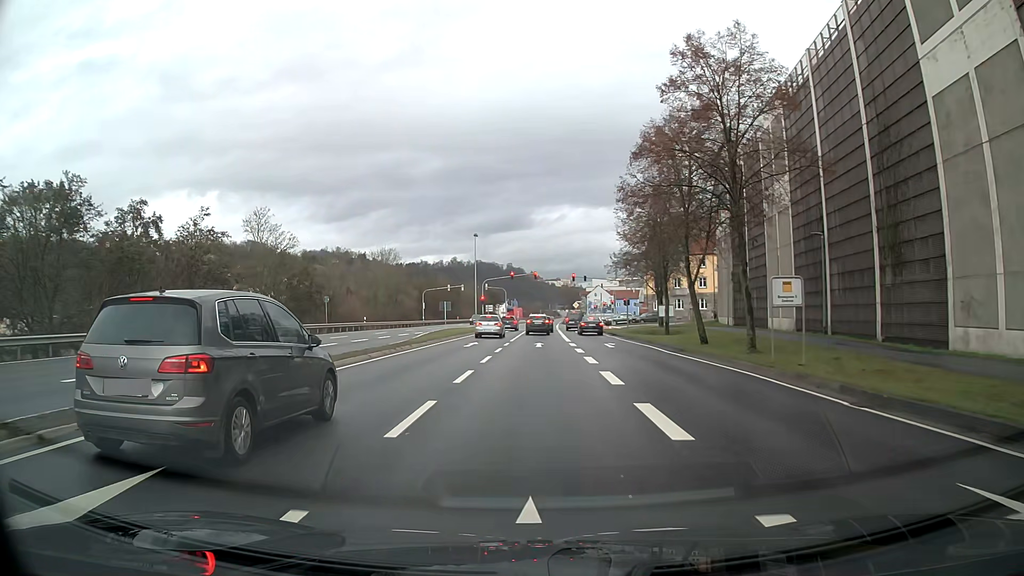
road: primary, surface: asphalt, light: Day
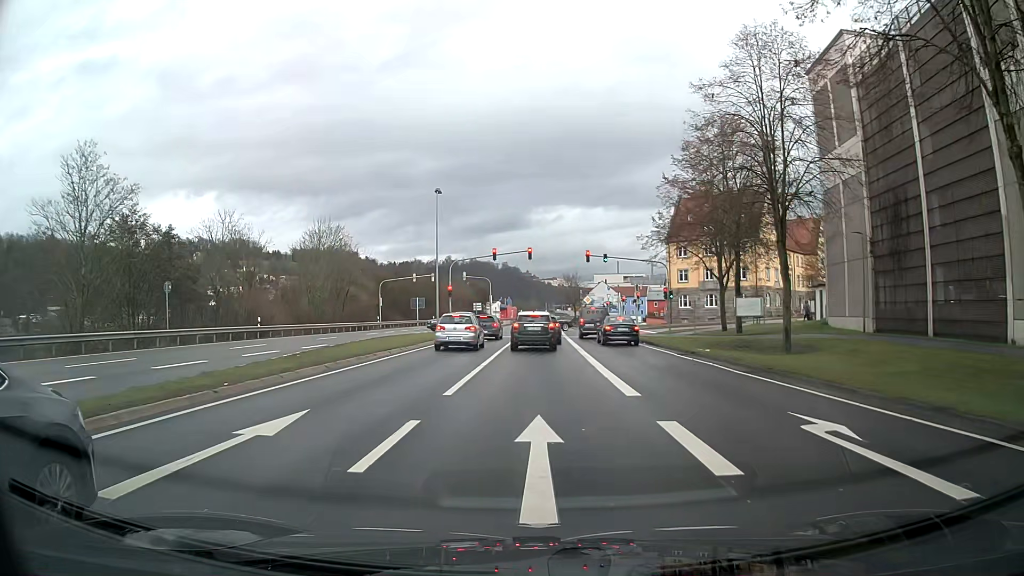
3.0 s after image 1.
(+0.2, +25.5) m; +1°
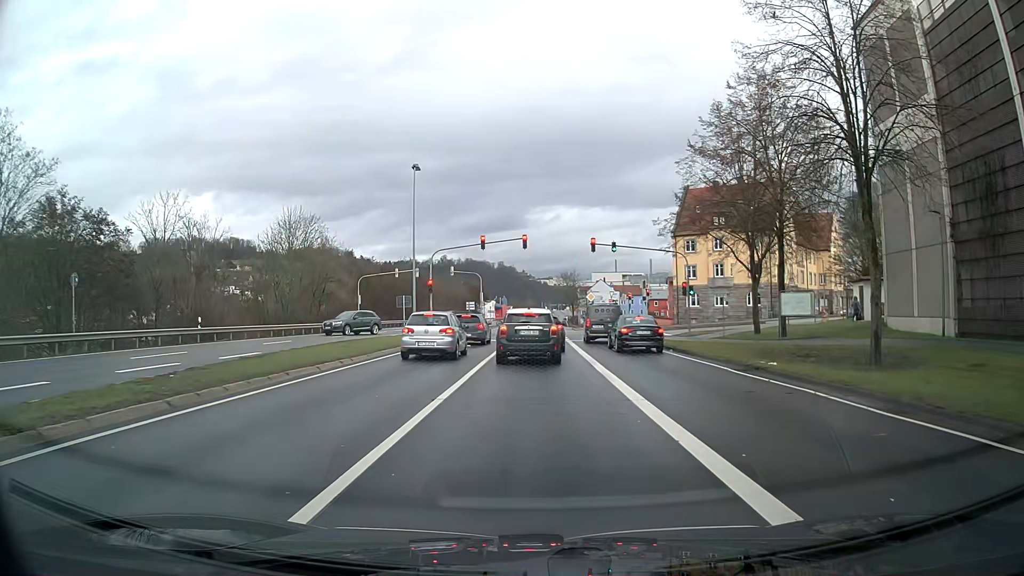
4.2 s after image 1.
(0.0, +7.5) m; 0°
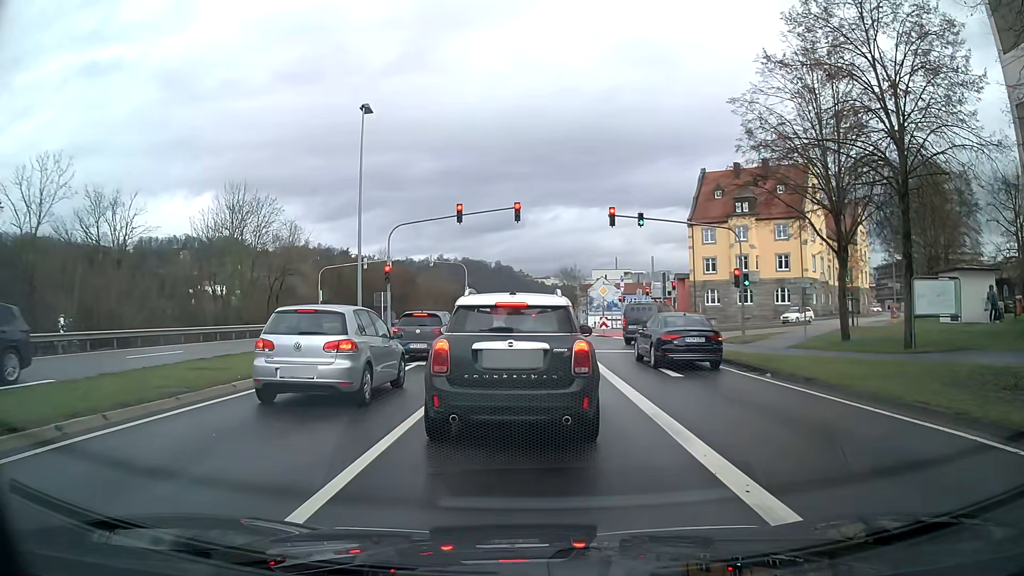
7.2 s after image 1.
(+0.1, +11.4) m; +1°
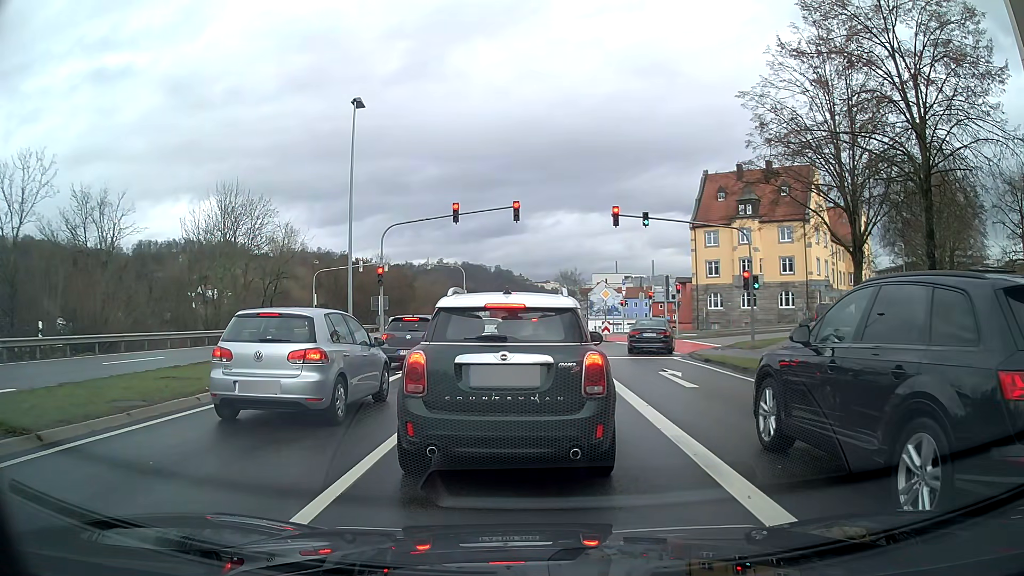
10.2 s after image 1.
(0.0, +1.4) m; 0°
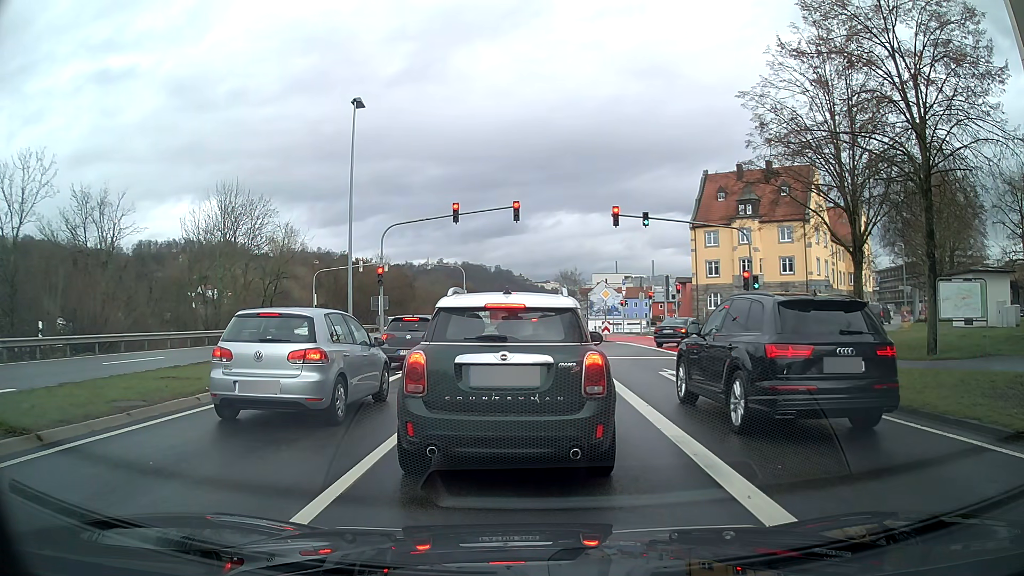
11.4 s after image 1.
(0.0, 0.0) m; 0°
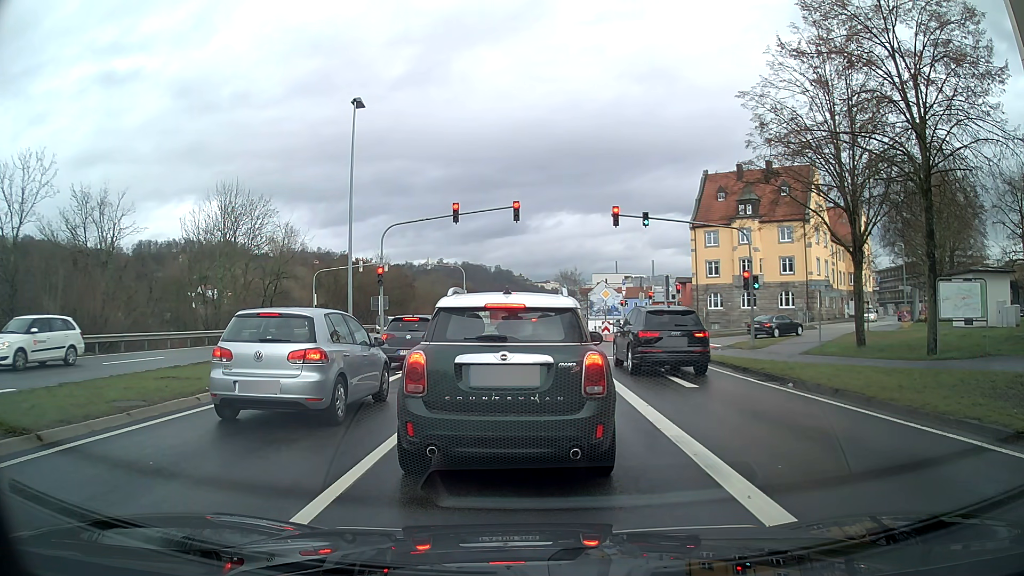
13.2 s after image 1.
(0.0, 0.0) m; 0°
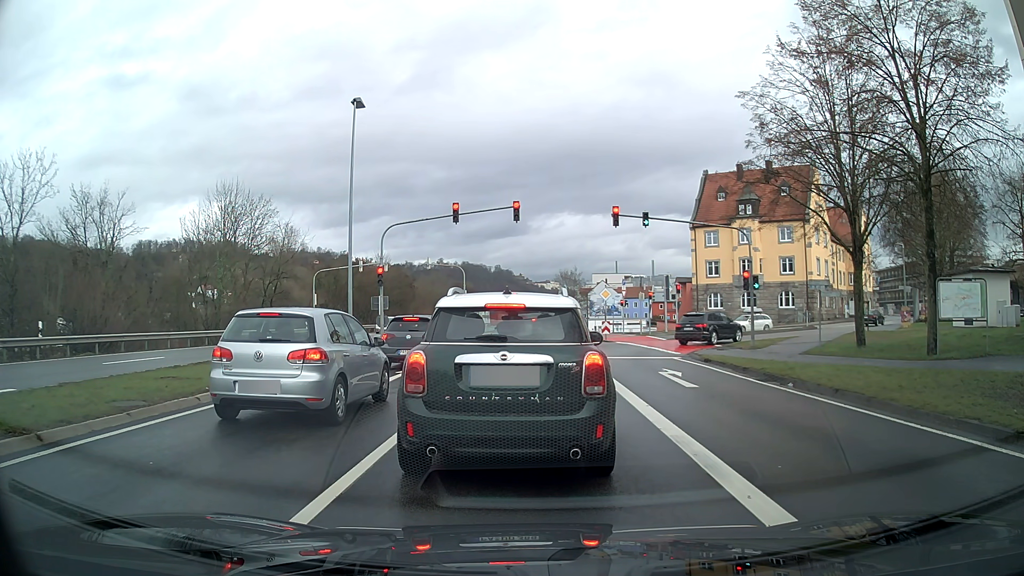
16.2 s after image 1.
(0.0, 0.0) m; 0°
